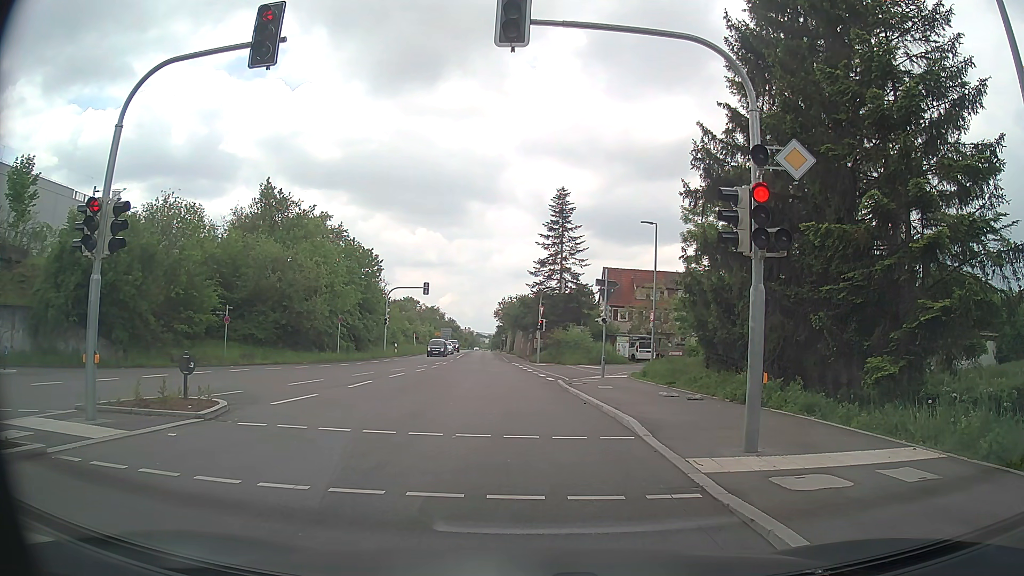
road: secondary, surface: asphalt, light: Day
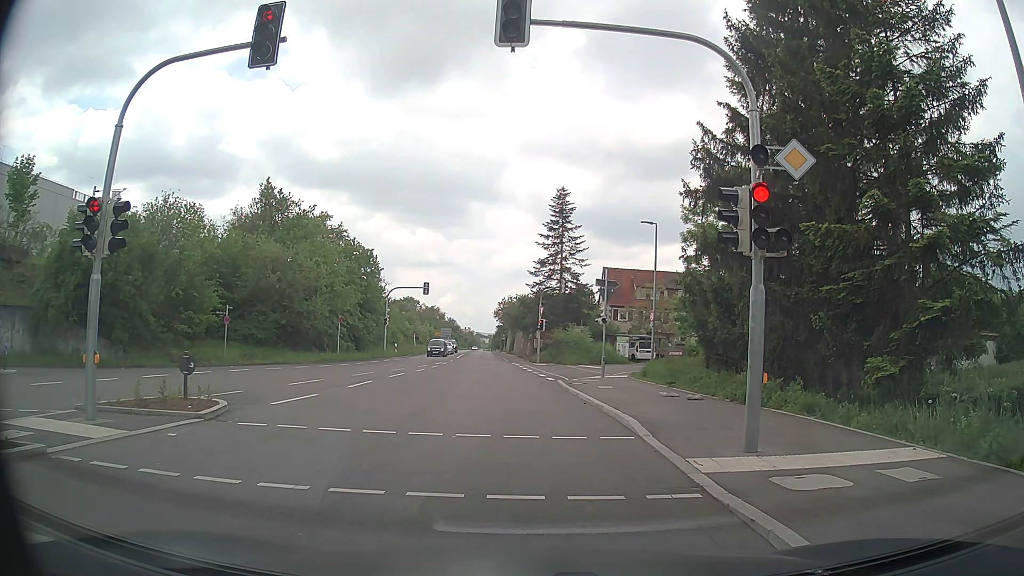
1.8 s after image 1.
(0.0, 0.0) m; 0°
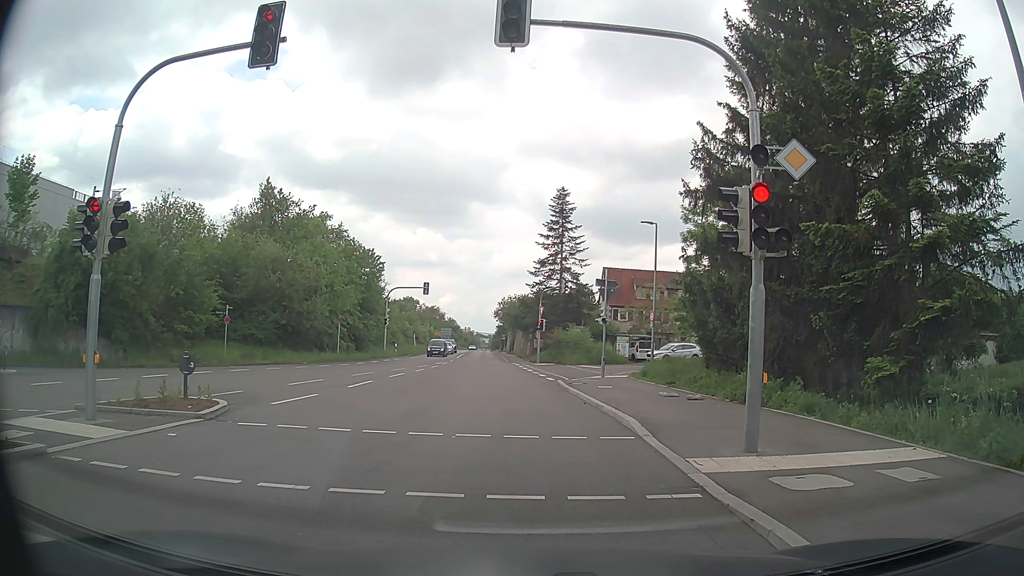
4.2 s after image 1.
(0.0, 0.0) m; 0°
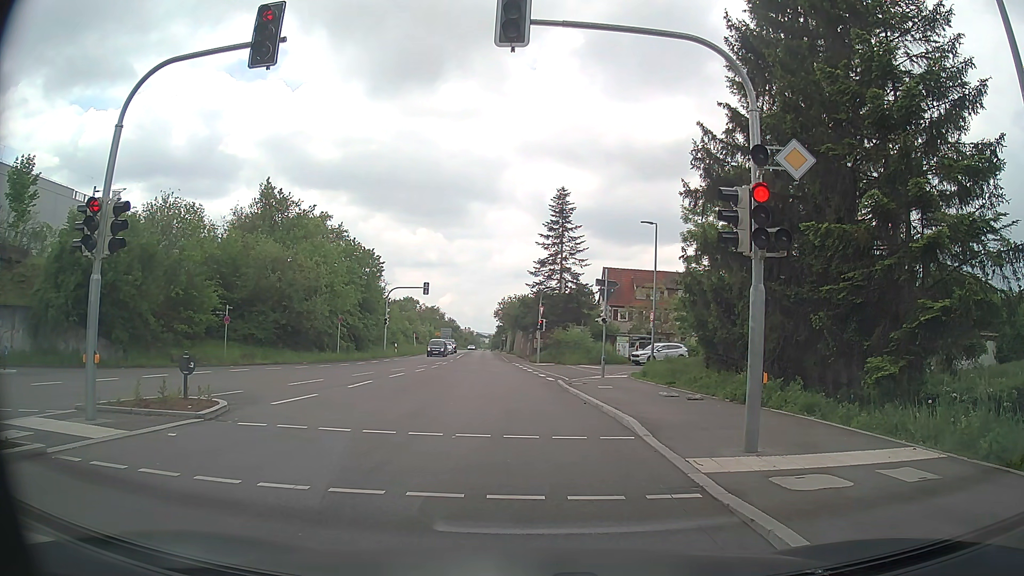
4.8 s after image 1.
(0.0, 0.0) m; 0°
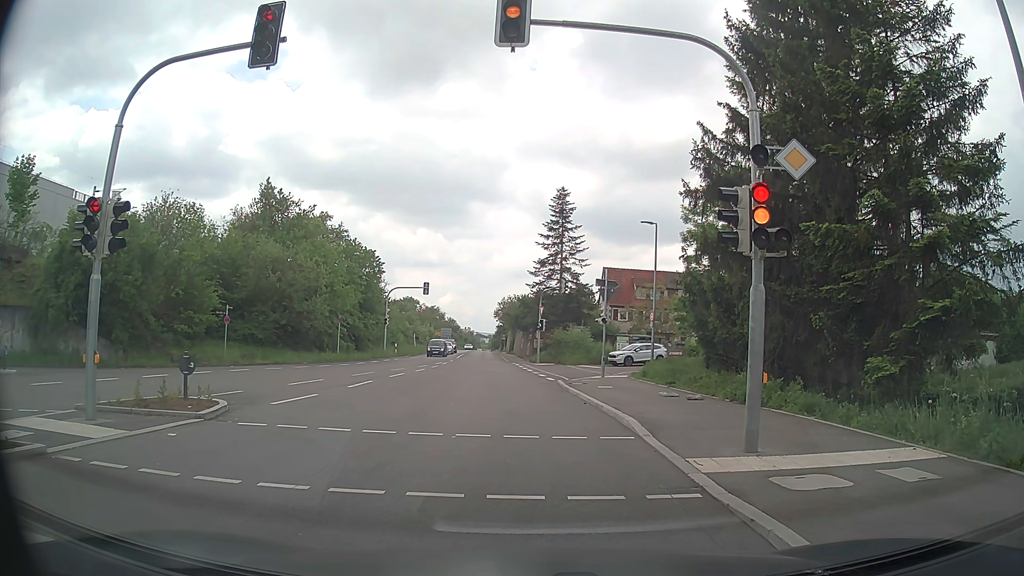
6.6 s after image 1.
(0.0, 0.0) m; 0°
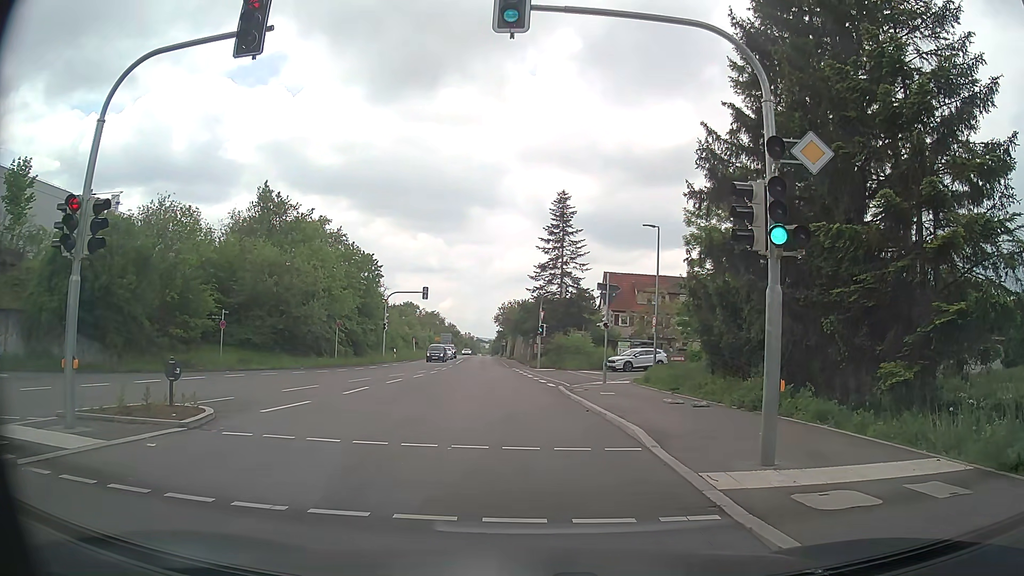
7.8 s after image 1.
(0.0, +0.7) m; +2°
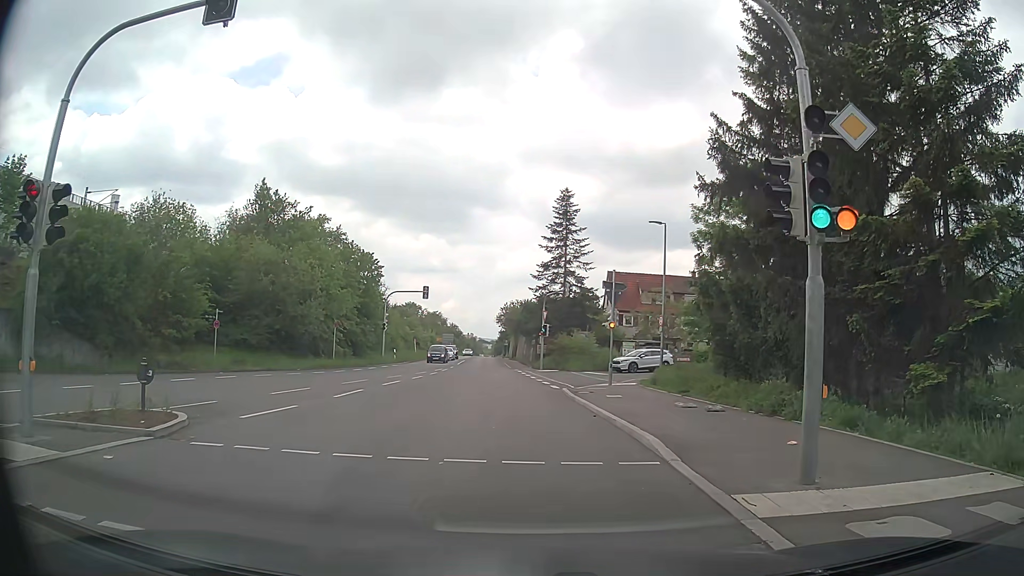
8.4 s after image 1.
(0.0, +1.3) m; +2°
